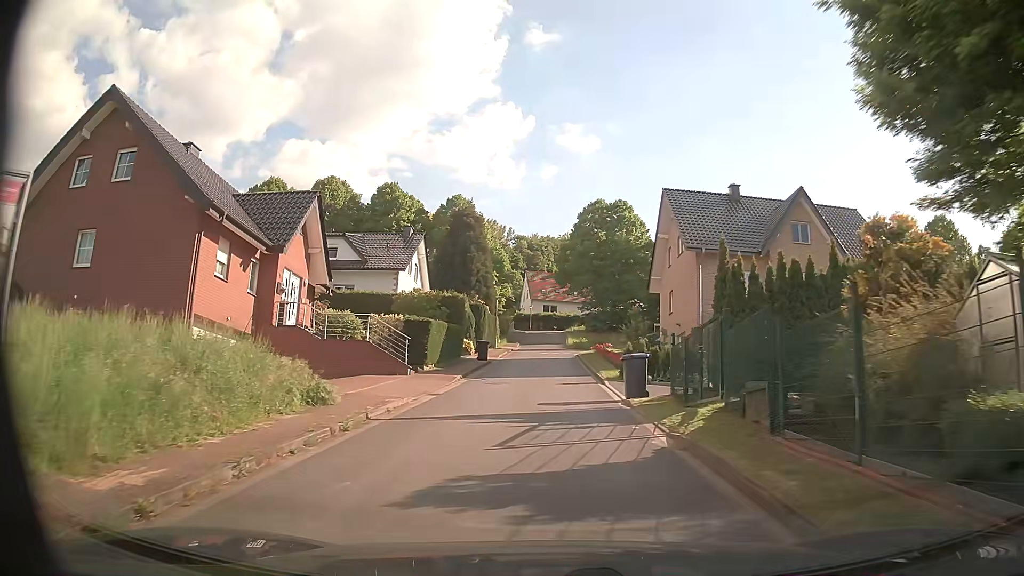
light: Day
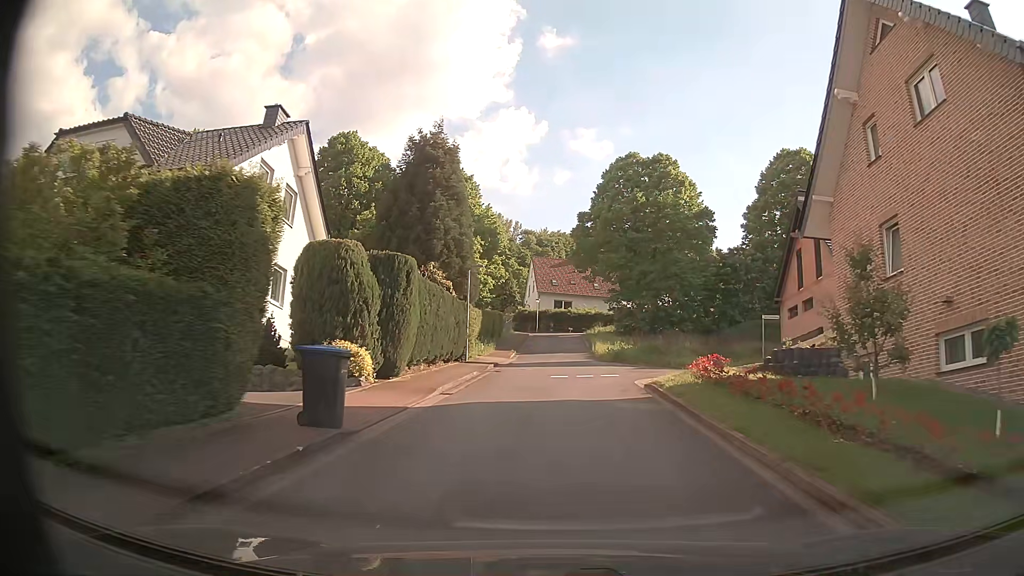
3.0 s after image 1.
(-0.1, +26.7) m; 0°
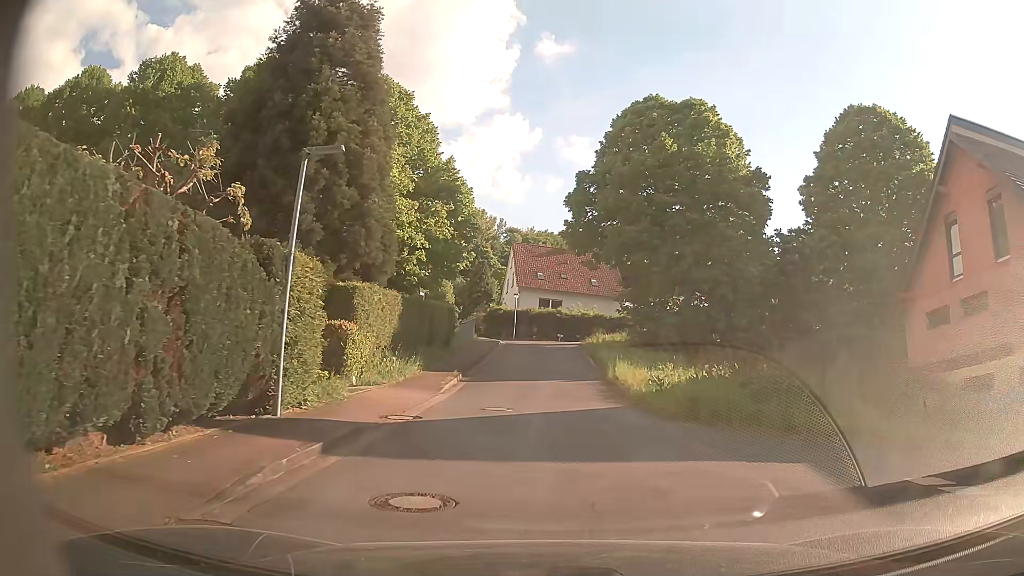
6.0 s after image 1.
(+0.1, +19.9) m; +1°
